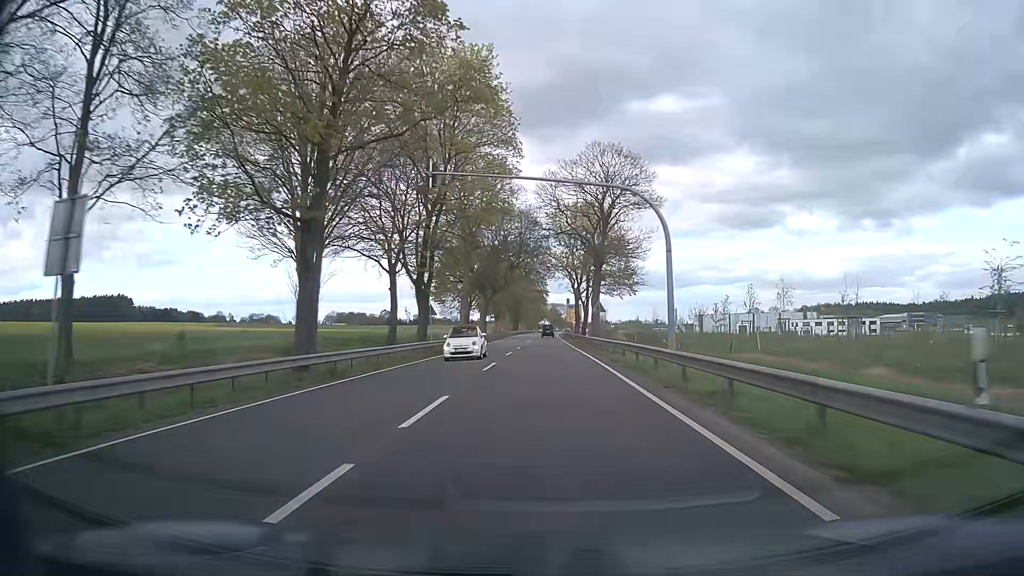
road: primary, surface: asphalt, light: Day
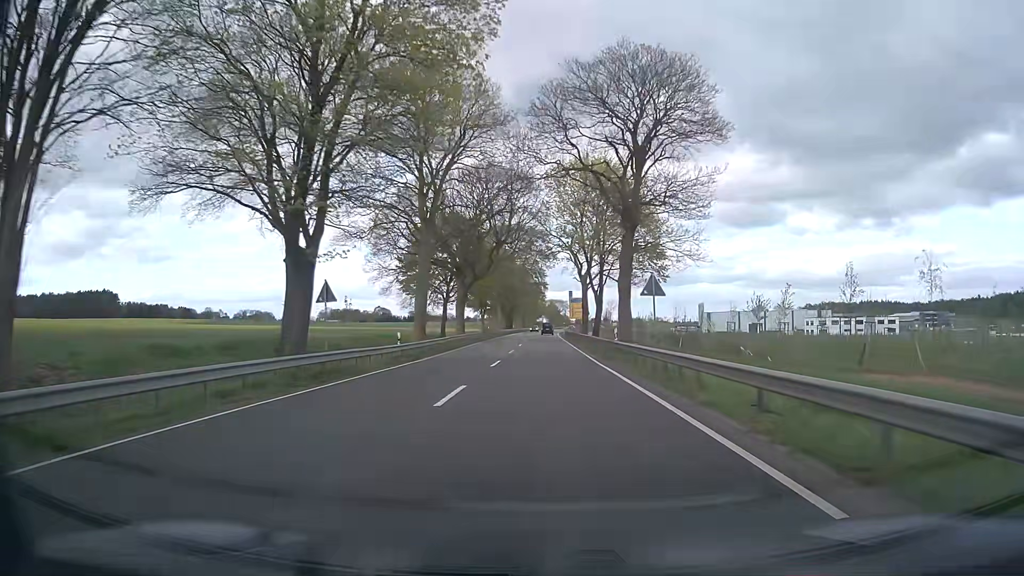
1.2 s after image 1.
(0.0, +21.6) m; 0°
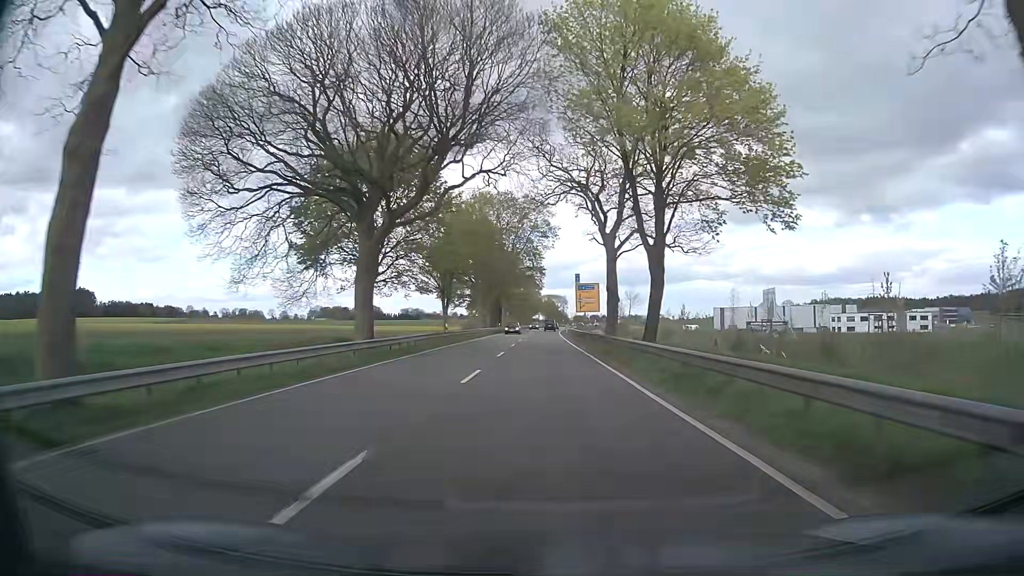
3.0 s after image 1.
(+0.2, +32.5) m; 0°
